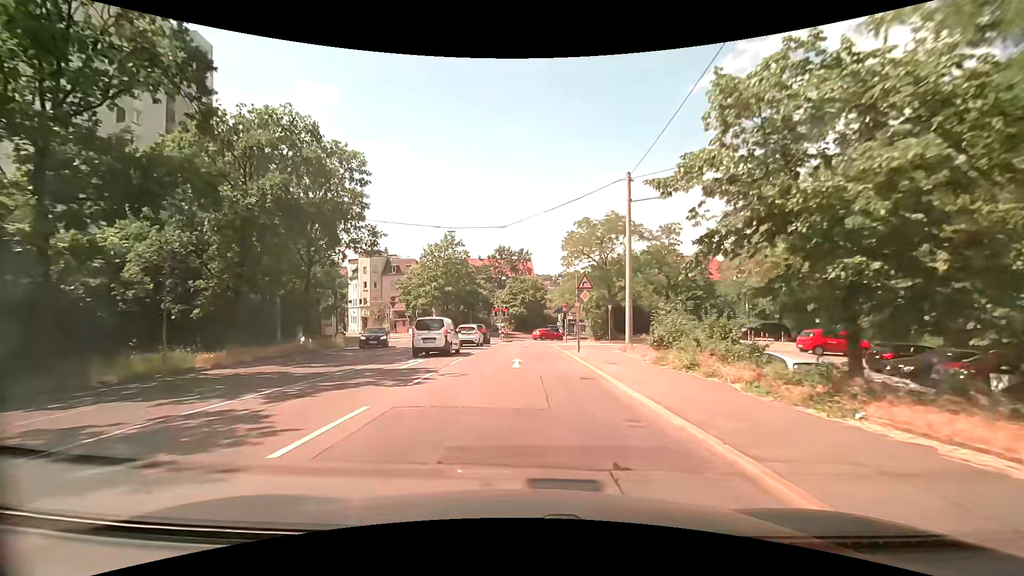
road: secondary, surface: asphalt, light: Day
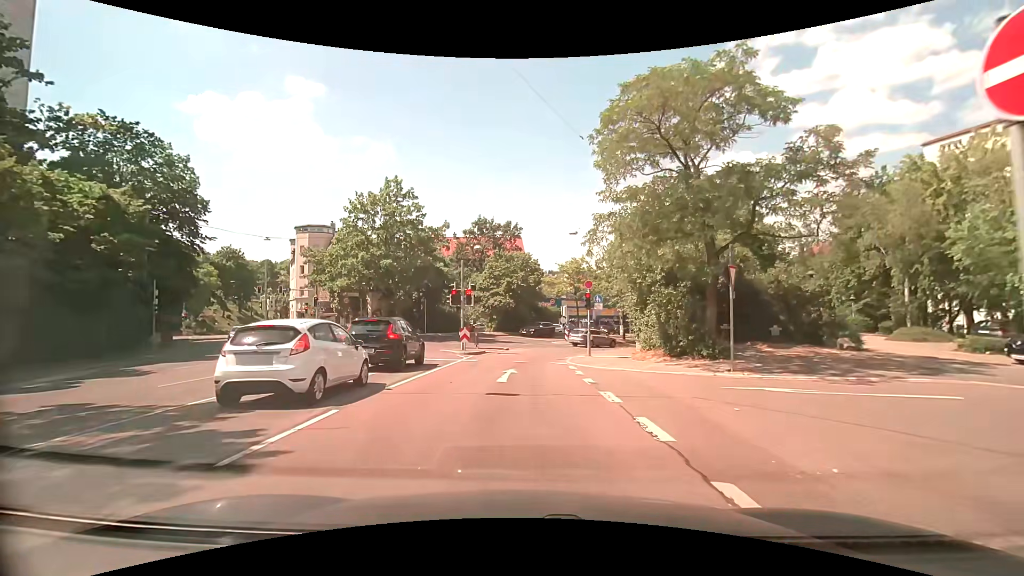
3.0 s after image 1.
(0.0, +24.4) m; +1°
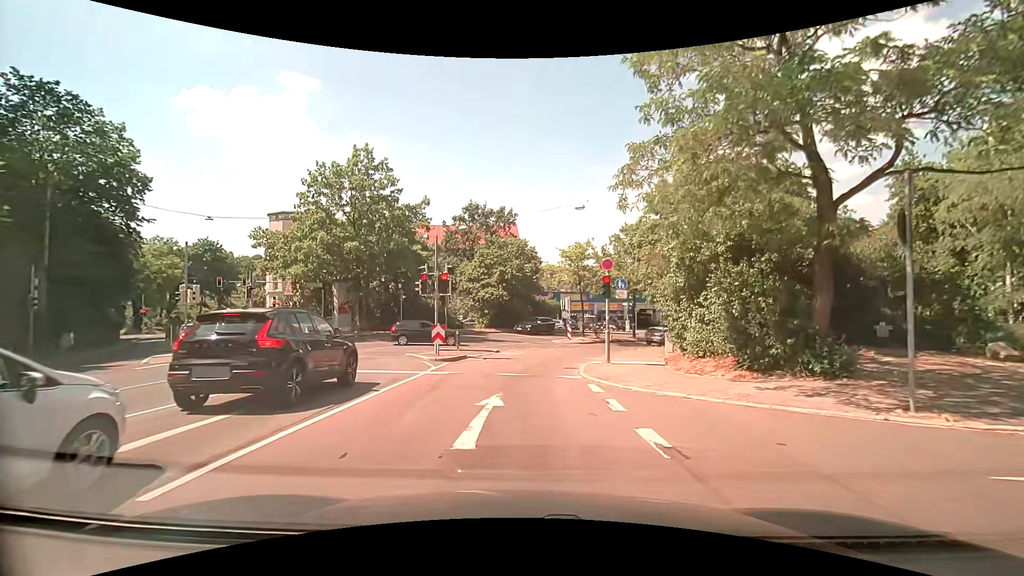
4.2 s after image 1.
(+0.1, +6.7) m; 0°
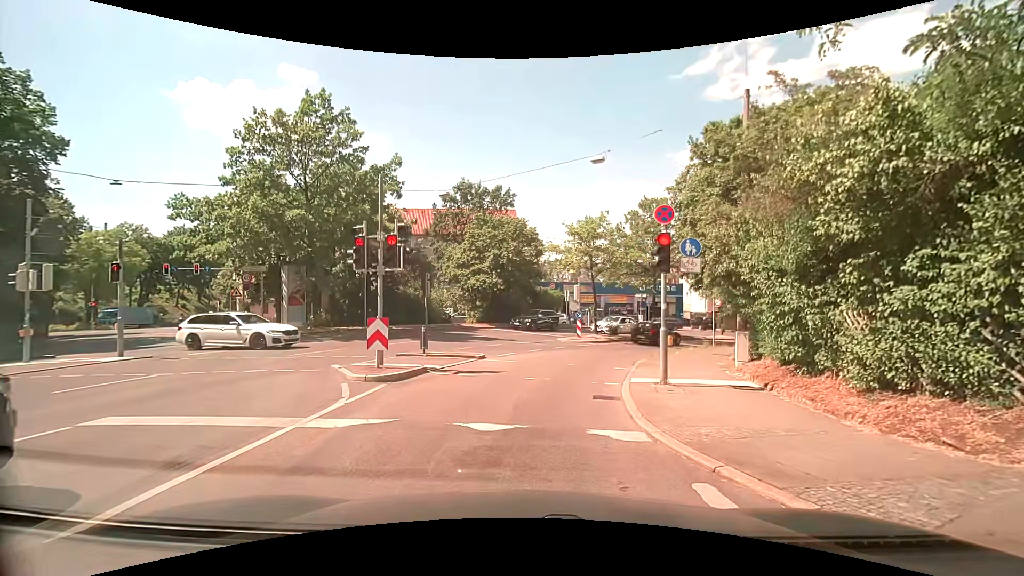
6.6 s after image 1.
(+0.1, +7.4) m; +1°
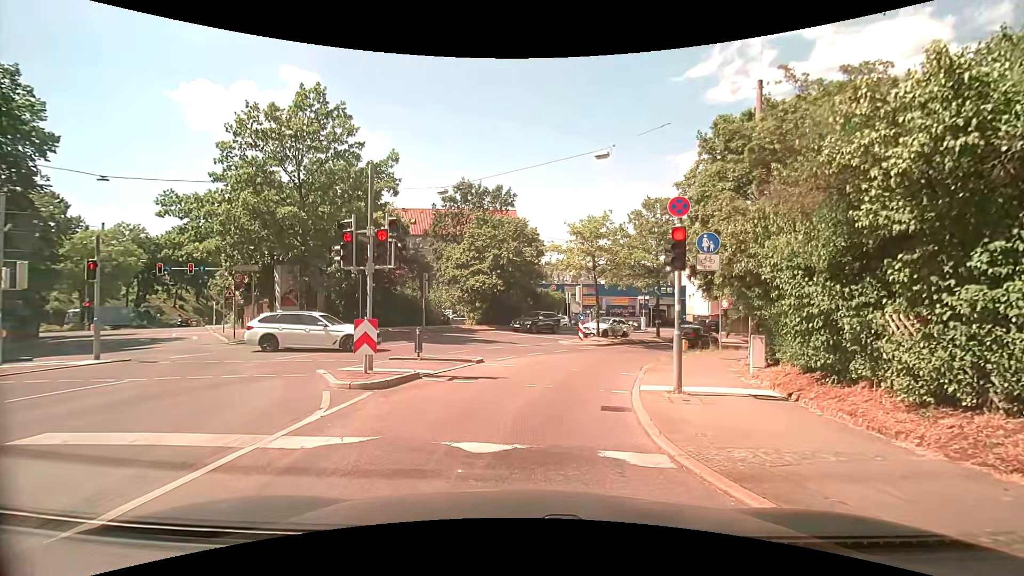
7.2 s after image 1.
(0.0, +0.9) m; 0°
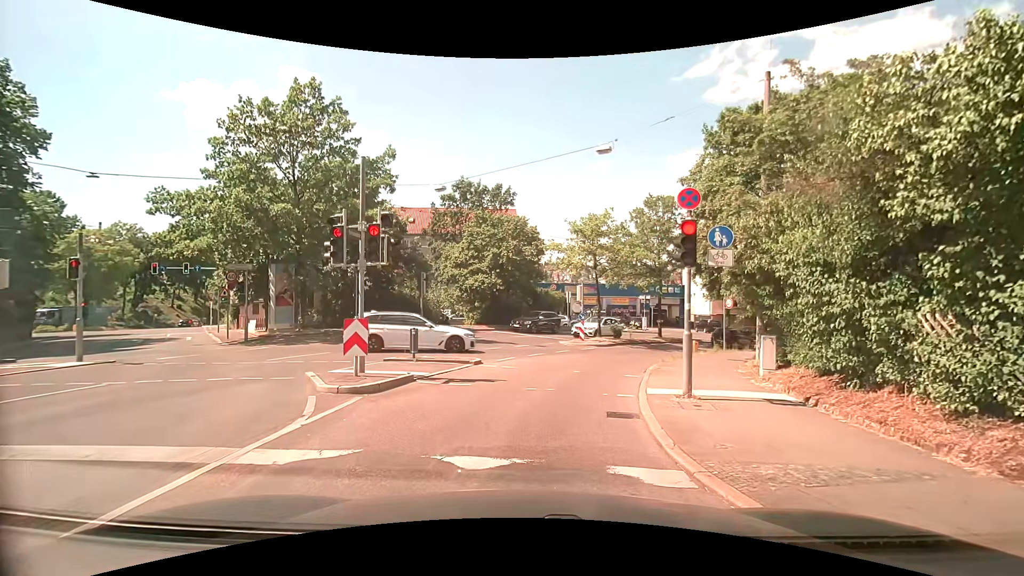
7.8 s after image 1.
(0.0, +0.6) m; 0°
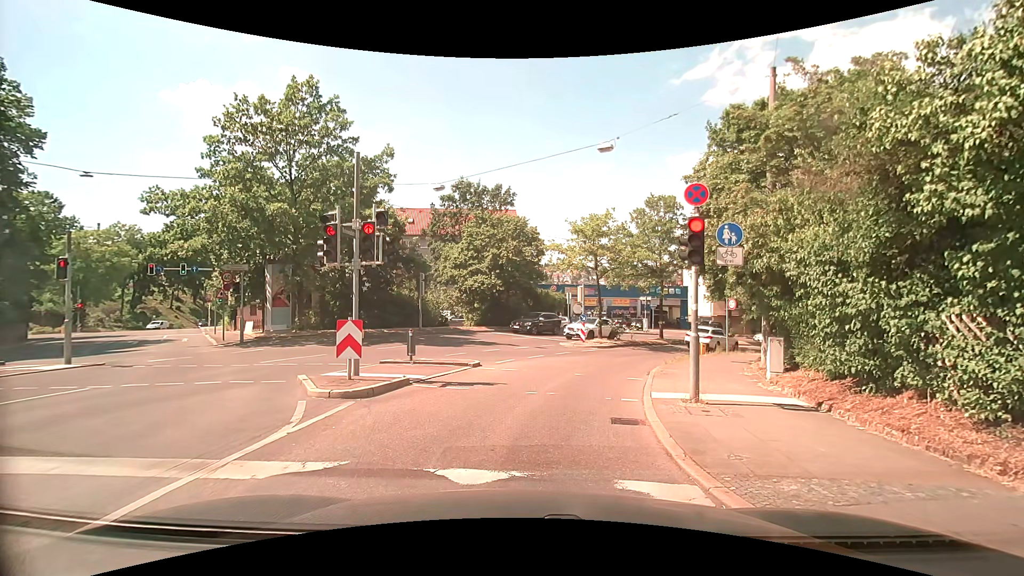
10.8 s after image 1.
(0.0, +0.5) m; 0°
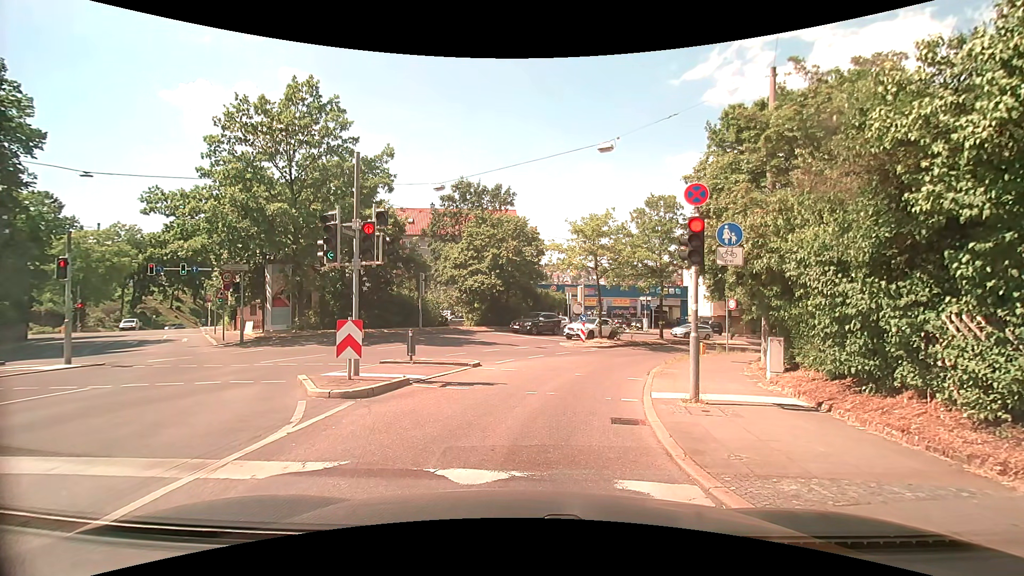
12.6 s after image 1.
(0.0, 0.0) m; 0°
